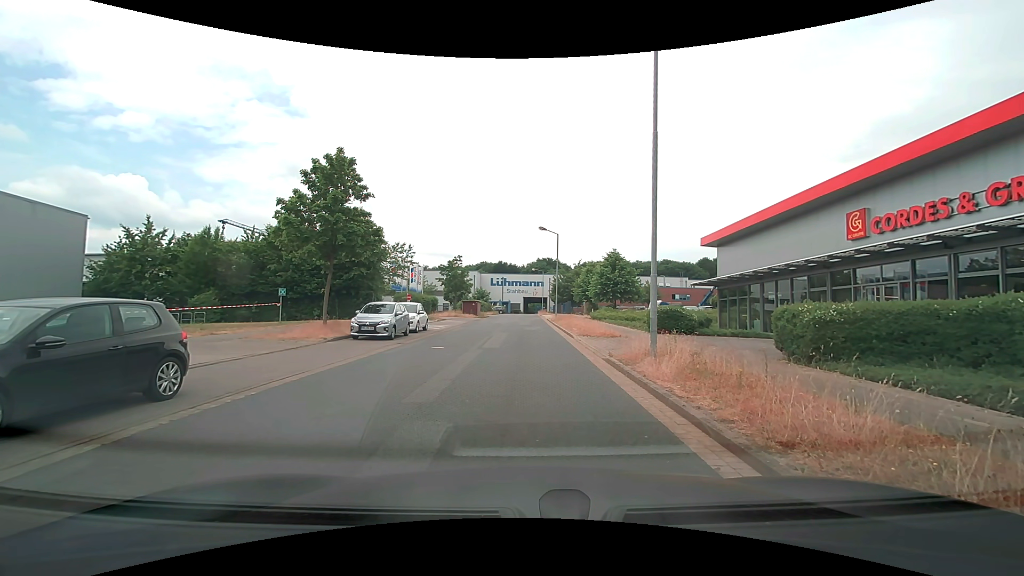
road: residential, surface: asphalt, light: Day
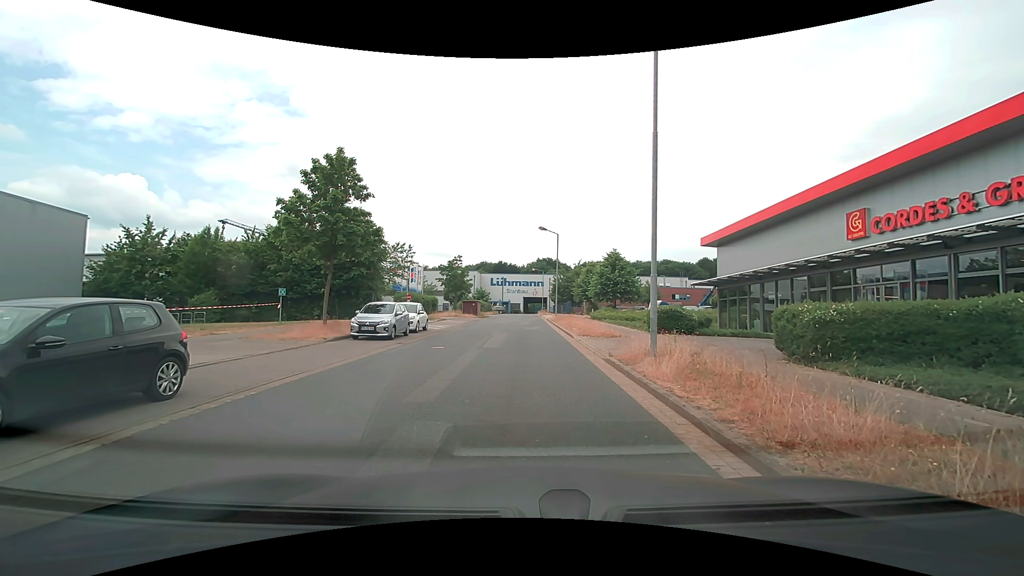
(0.0, 0.0) m; 0°
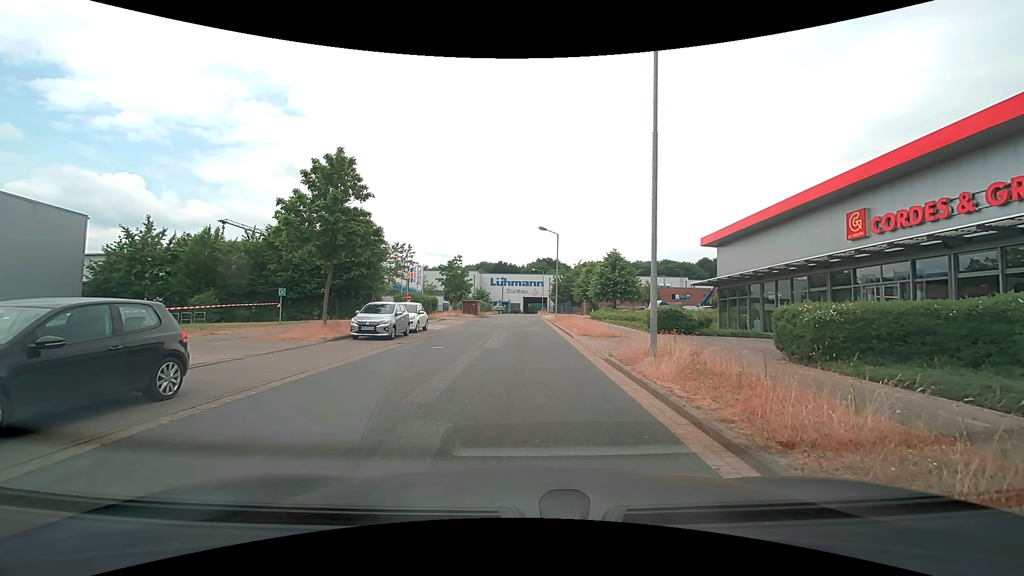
(0.0, 0.0) m; 0°
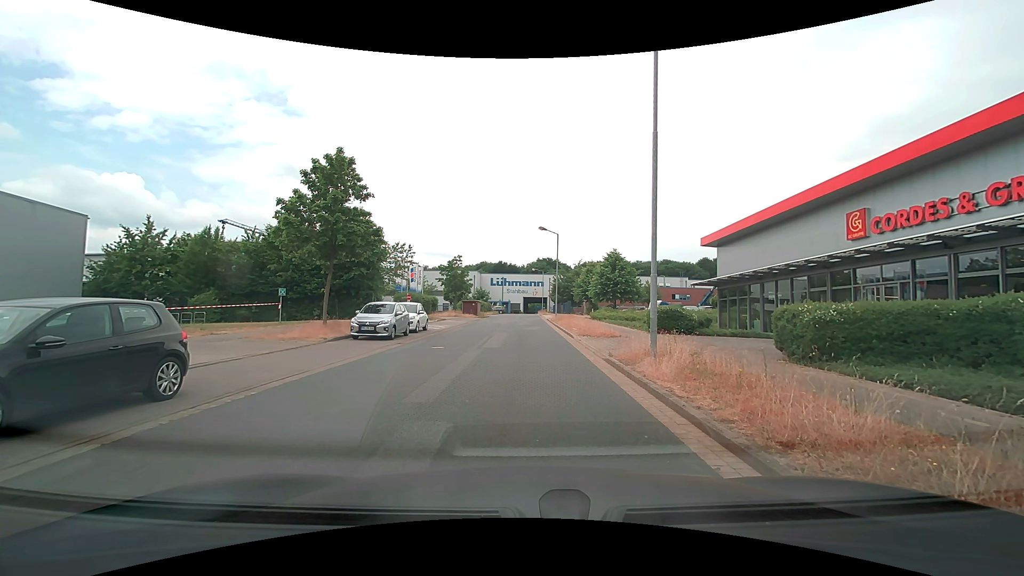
(0.0, 0.0) m; 0°
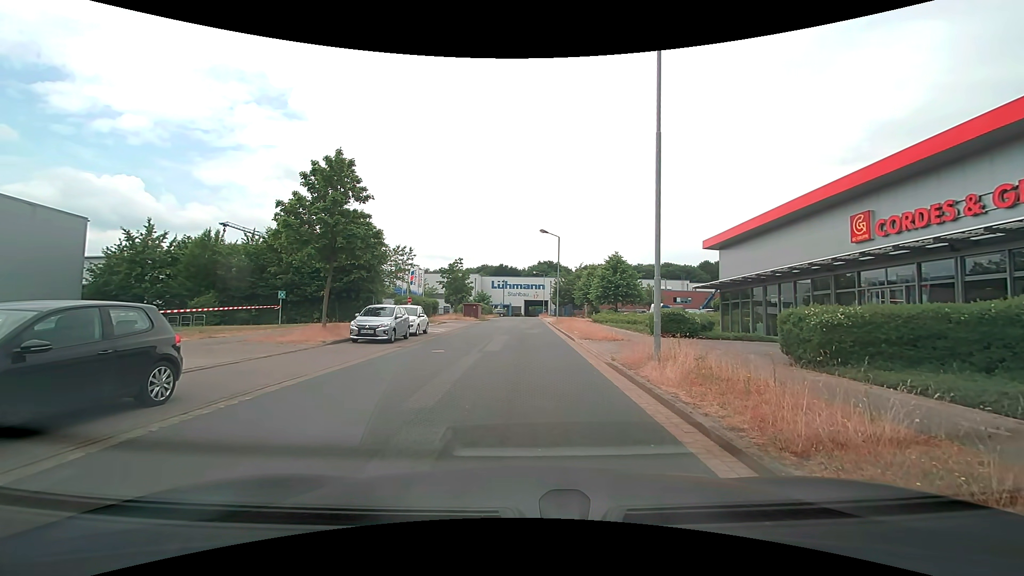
(0.0, +0.2) m; 0°
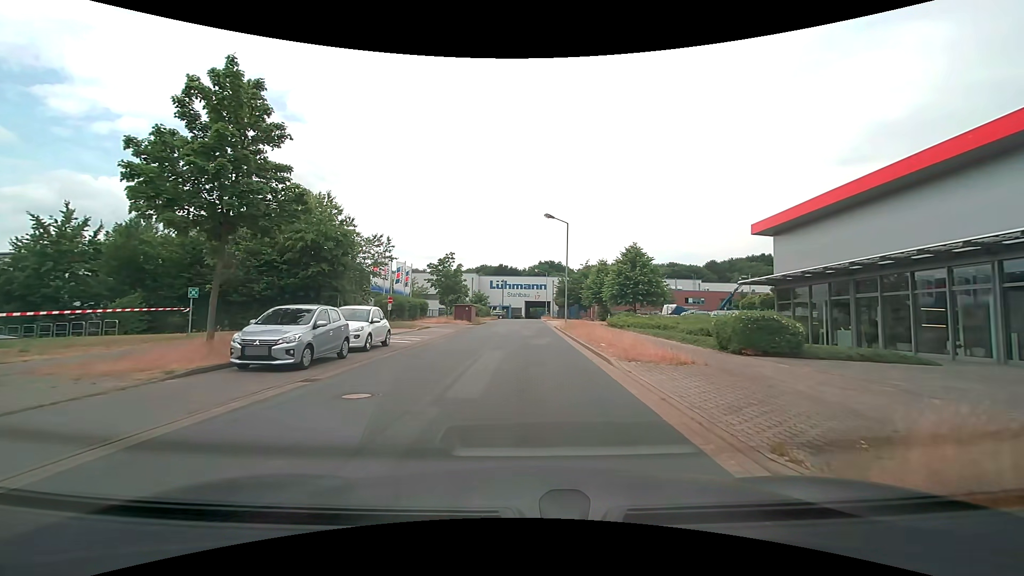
(-0.4, +8.4) m; -2°
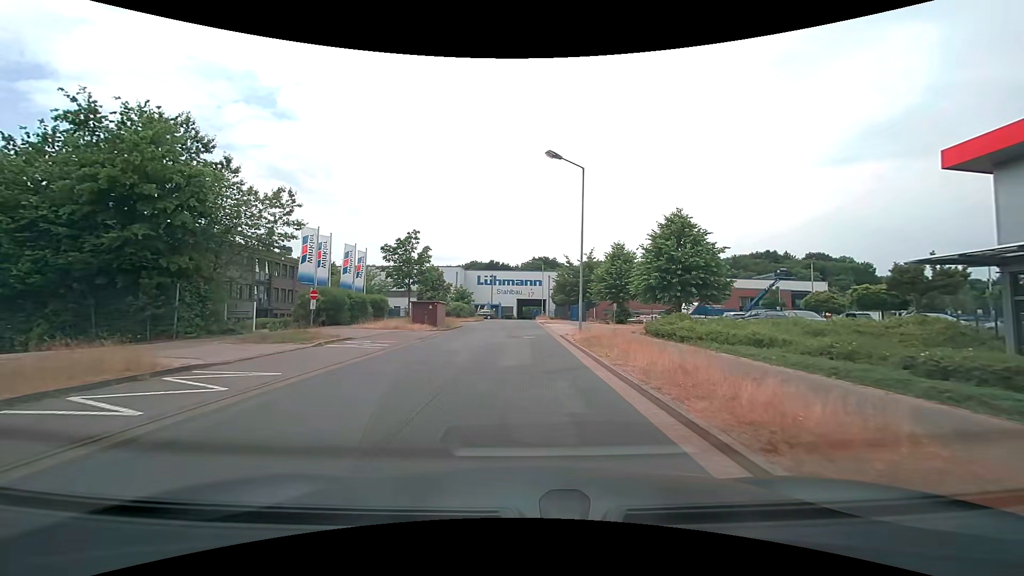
(+0.2, +14.9) m; +1°
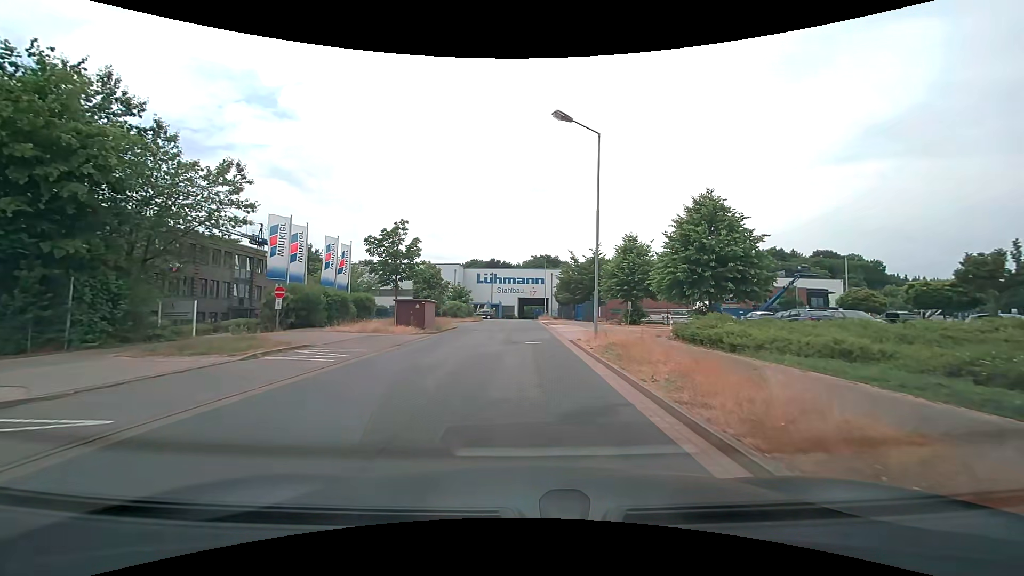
(0.0, +4.5) m; 0°
(0, +10) (0, +20) (0, +30) (0, +40) (0, +50) (0, +60) (-1, +70) (-7, +77) (-17, +77) (-21, +68) m
